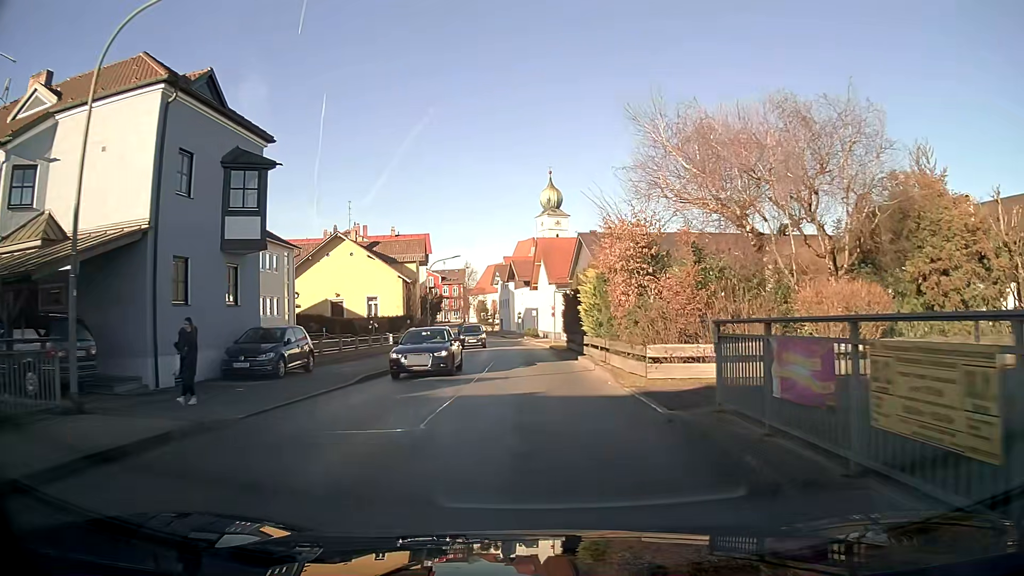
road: unclassified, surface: asphalt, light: Day
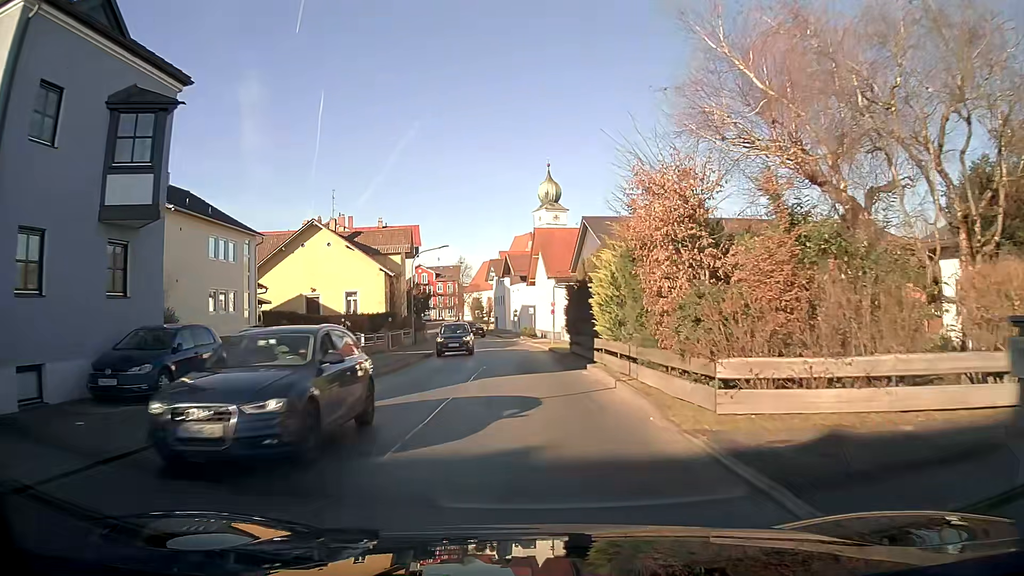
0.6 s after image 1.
(0.0, +6.3) m; 0°
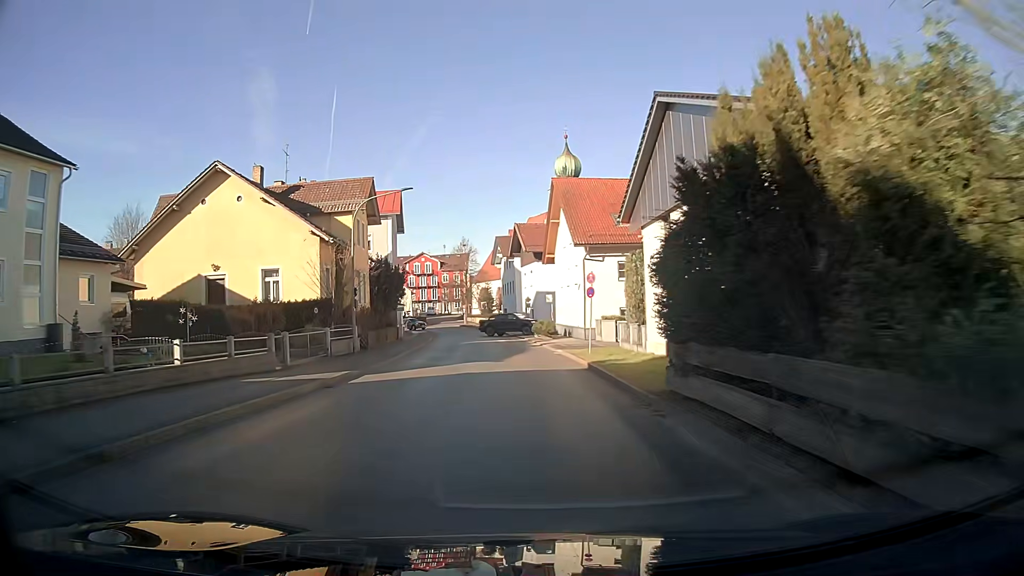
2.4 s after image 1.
(-0.3, +20.3) m; -2°
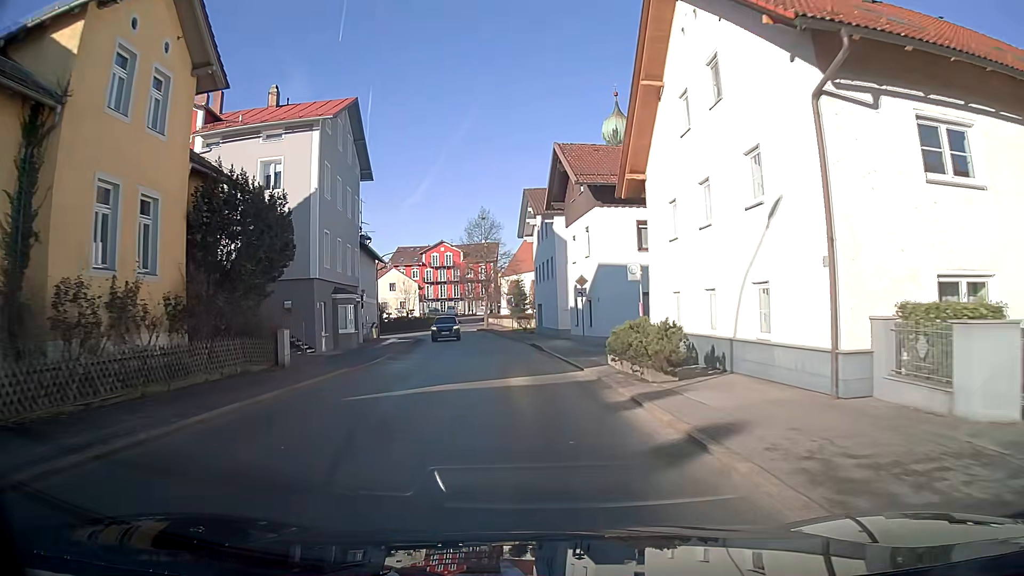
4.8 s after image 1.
(-0.8, +28.6) m; -3°
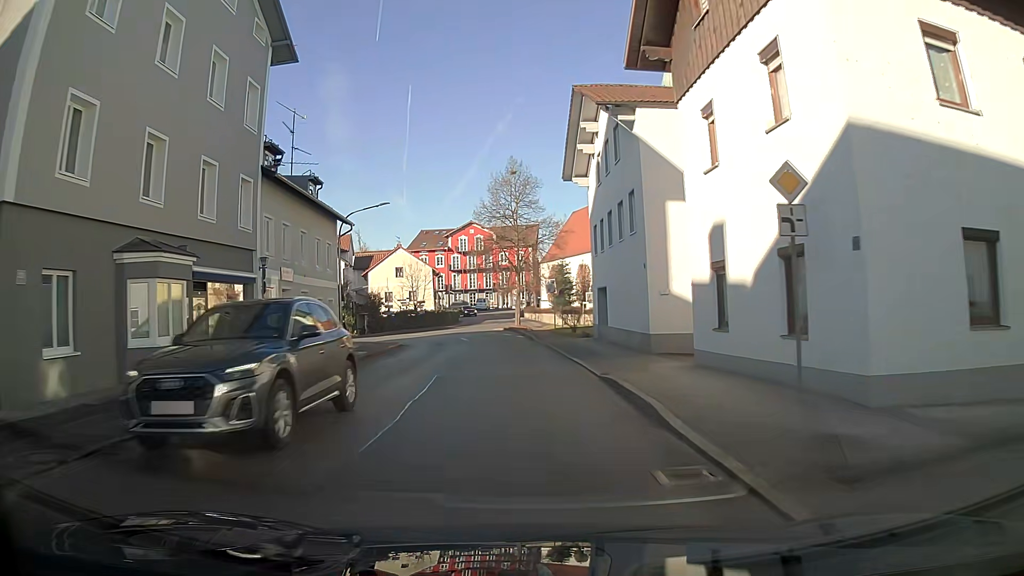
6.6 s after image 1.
(-0.7, +21.2) m; -4°
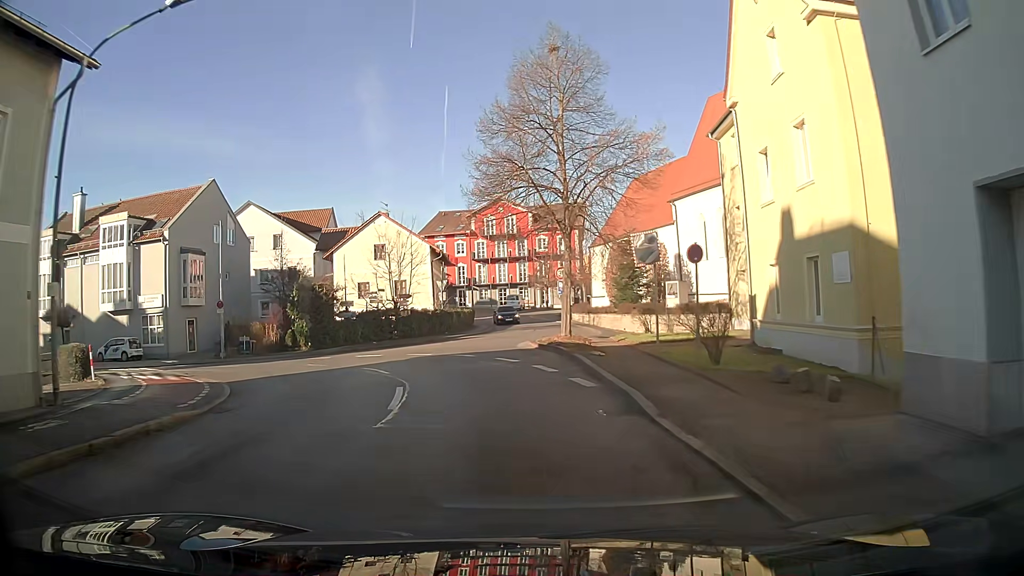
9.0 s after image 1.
(-0.8, +25.3) m; -4°
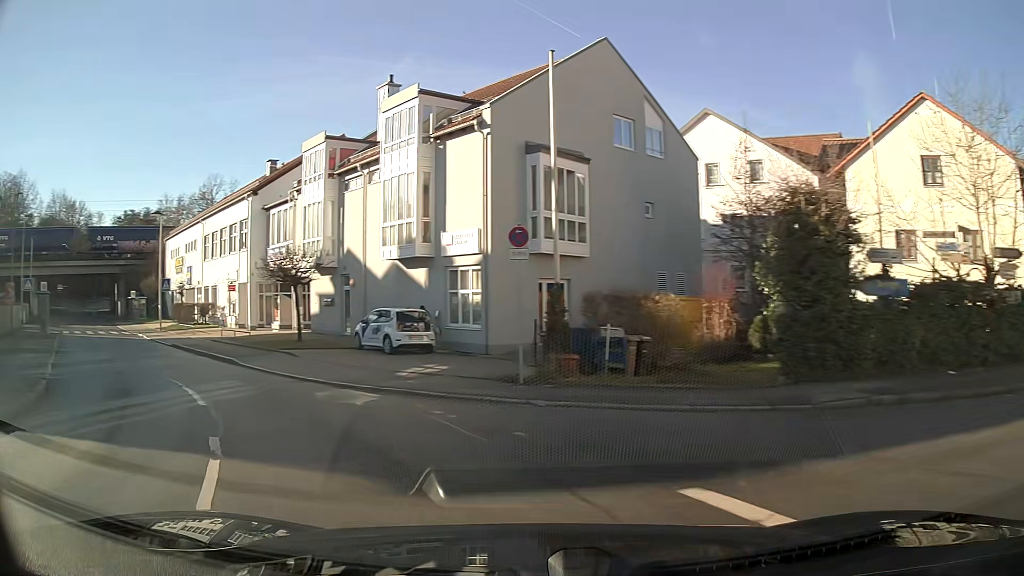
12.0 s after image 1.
(-7.3, +22.3) m; -51°
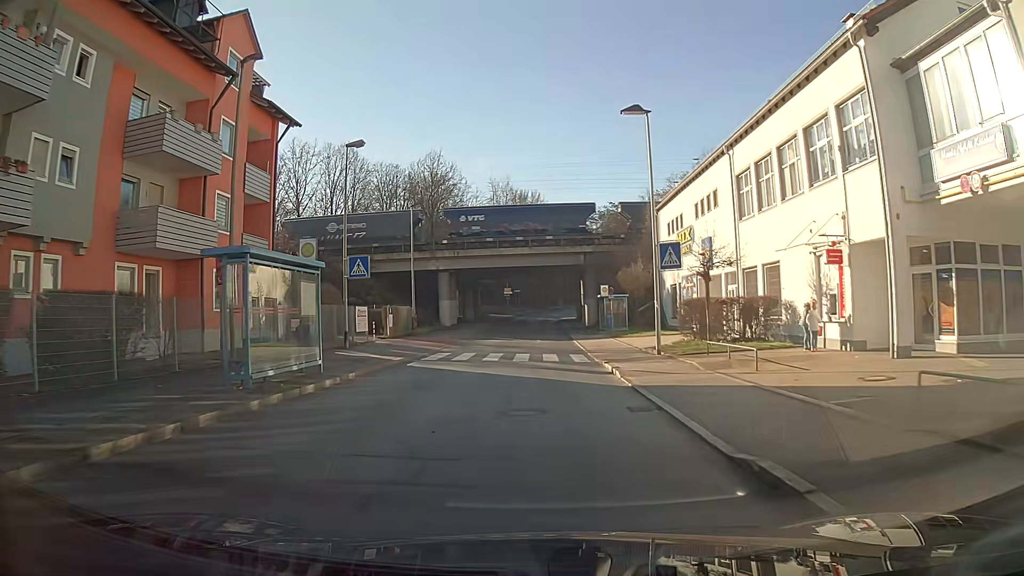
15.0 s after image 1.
(-11.2, +23.6) m; -34°
(0, +10) (0, +20) (0, +30) (0, +40) (0, +50) (0, +60) (0, +70) (0, +80) (0, +90) (+3, +99) m
